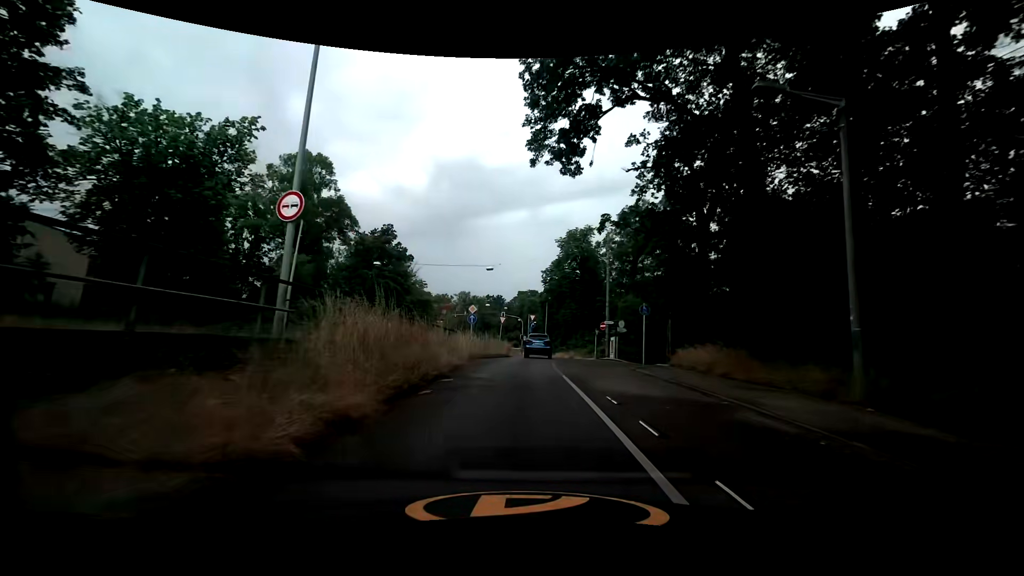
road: secondary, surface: asphalt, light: Day
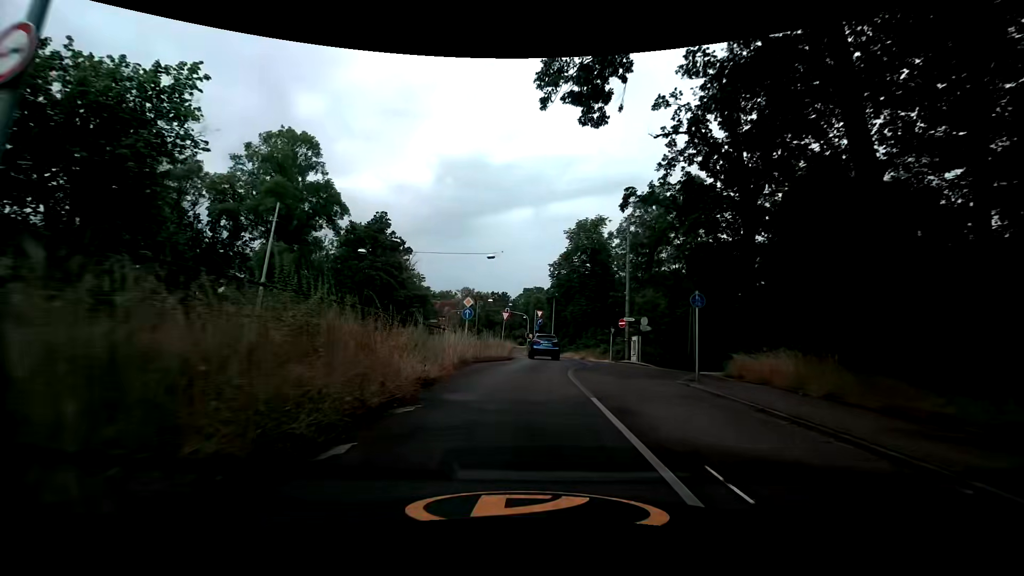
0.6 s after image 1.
(-0.1, +5.4) m; -2°
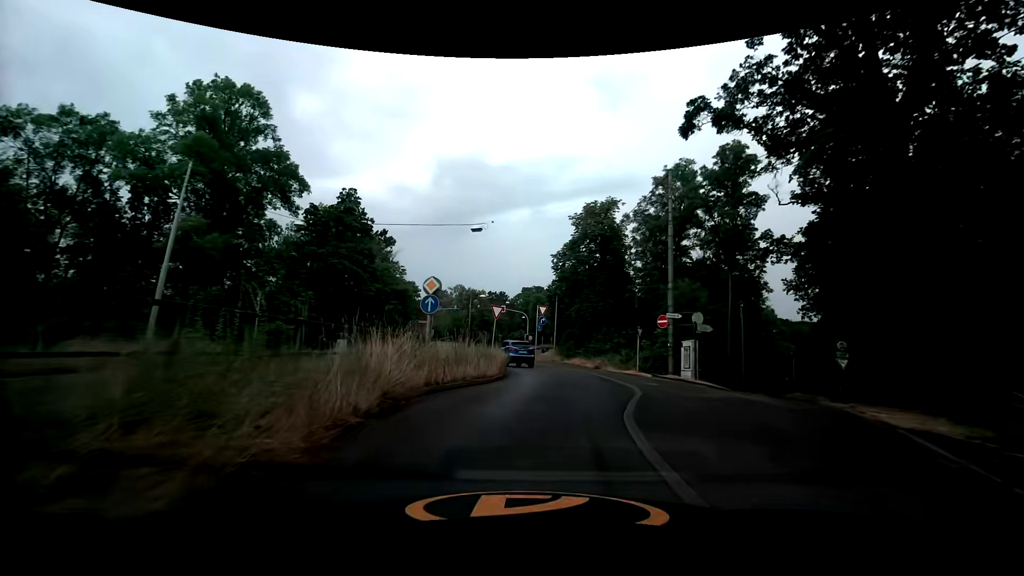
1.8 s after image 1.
(0.0, +10.1) m; +1°
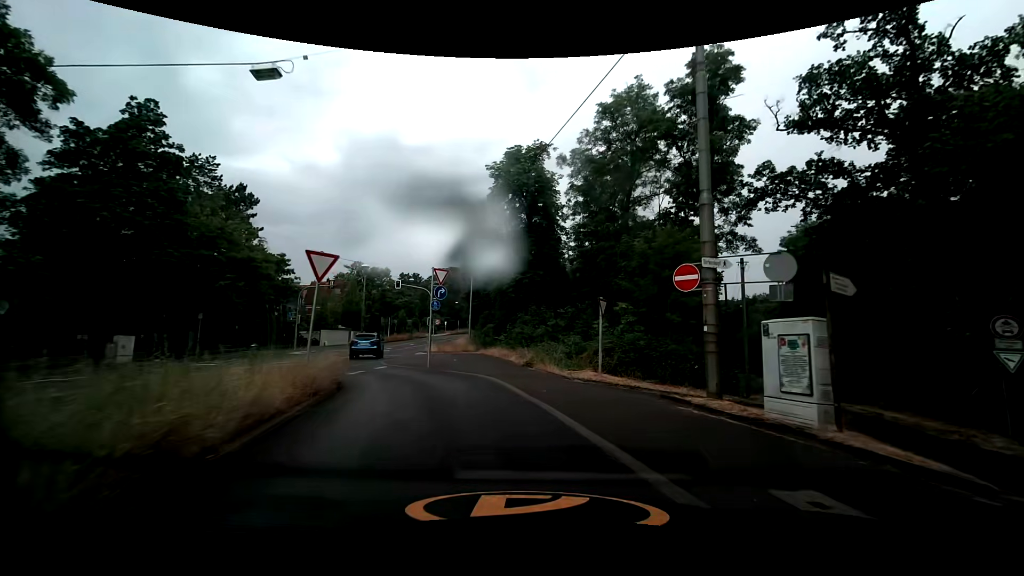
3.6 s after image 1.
(+0.8, +13.8) m; +9°
(-1, +10) (-5, +19) (-9, +28) (-11, +38) (-12, +48) (-13, +58) (-14, +68) (-14, +78) (-15, +88) (-15, +98) m
